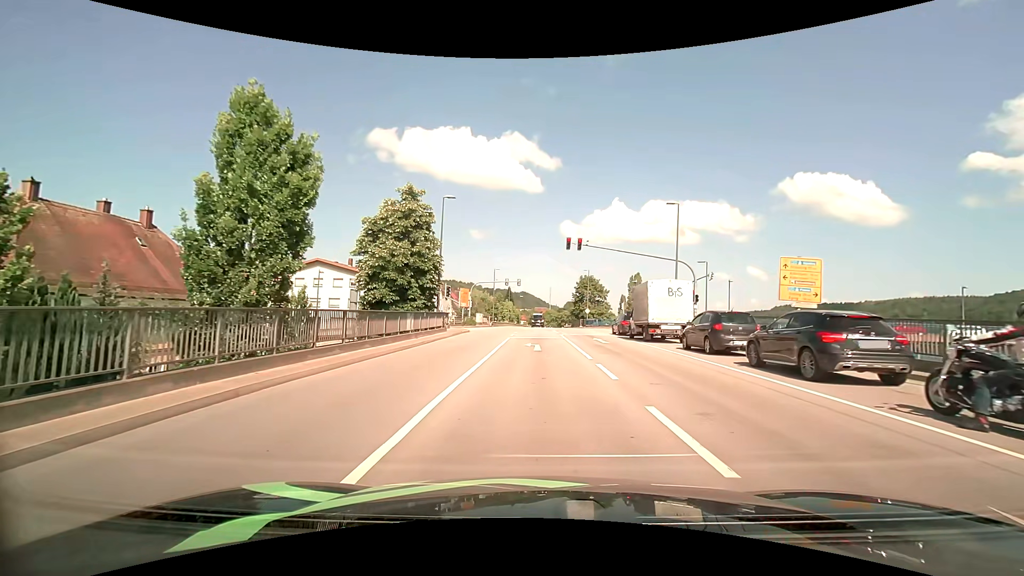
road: primary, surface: asphalt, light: Day
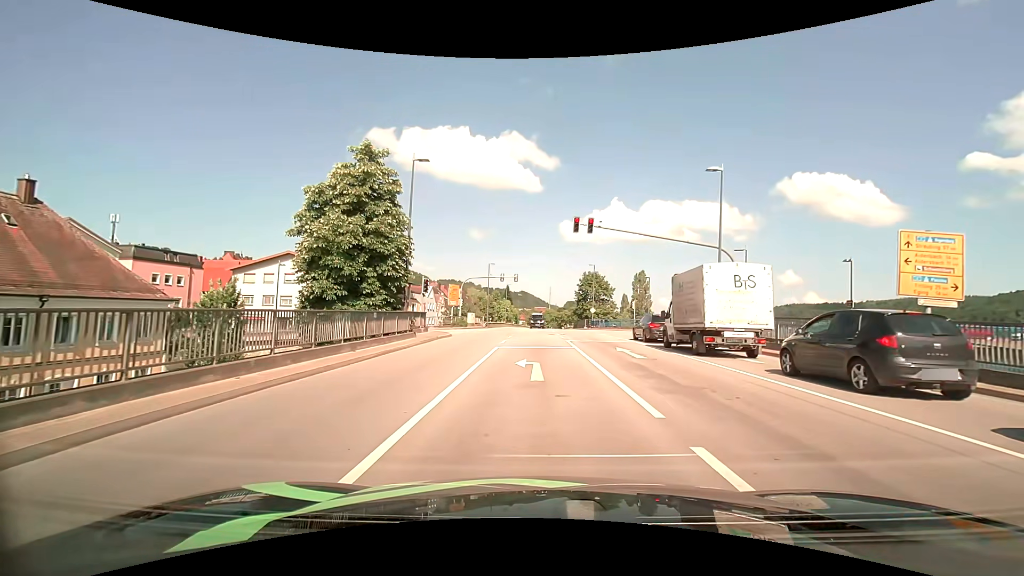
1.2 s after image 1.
(0.0, +8.0) m; 0°
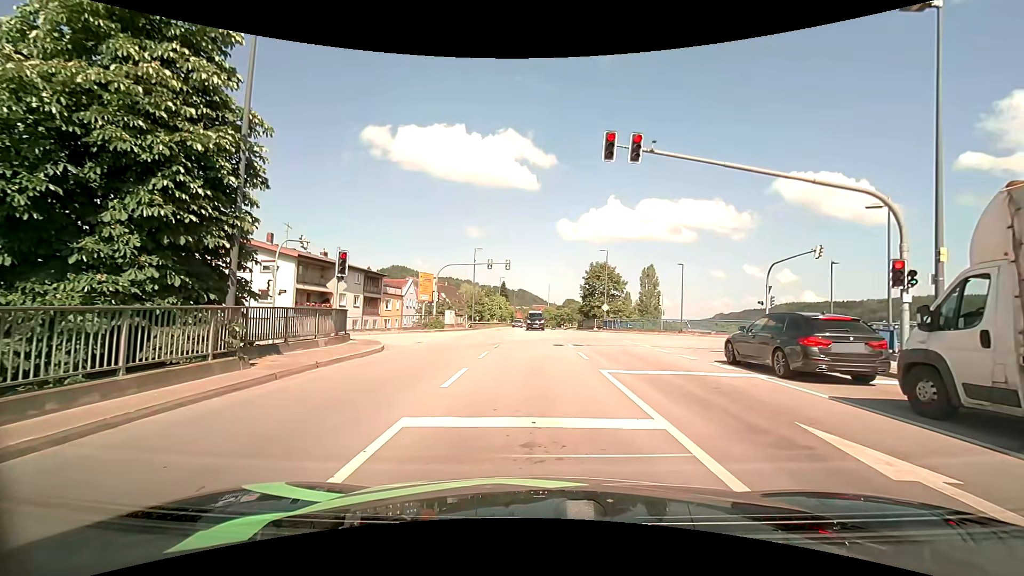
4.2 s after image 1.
(0.0, +13.9) m; 0°
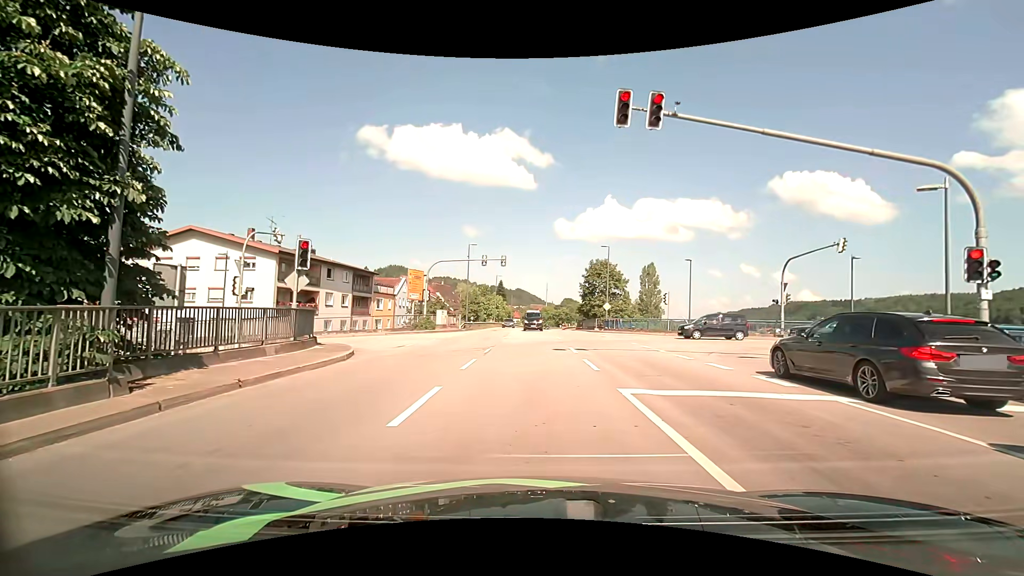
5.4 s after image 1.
(0.0, +2.8) m; +1°
(0, +10) (0, +20) (-3, +29) (-12, +35) (-21, +36) (-31, +35) (-41, +35) (-51, +35) (-61, +34) (-71, +34) m
